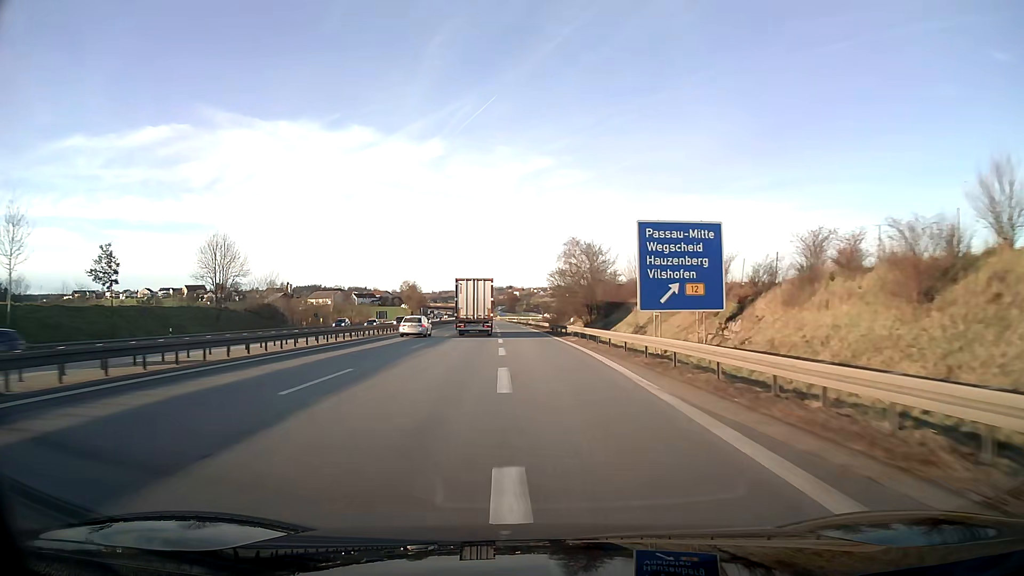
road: motorway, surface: asphalt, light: Day
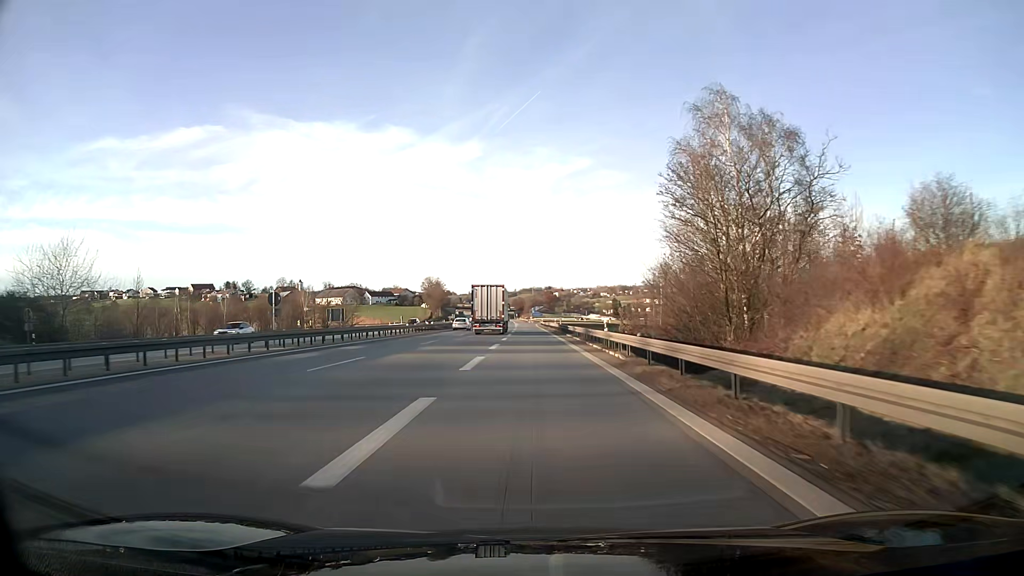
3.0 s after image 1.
(-1.9, +67.2) m; -3°
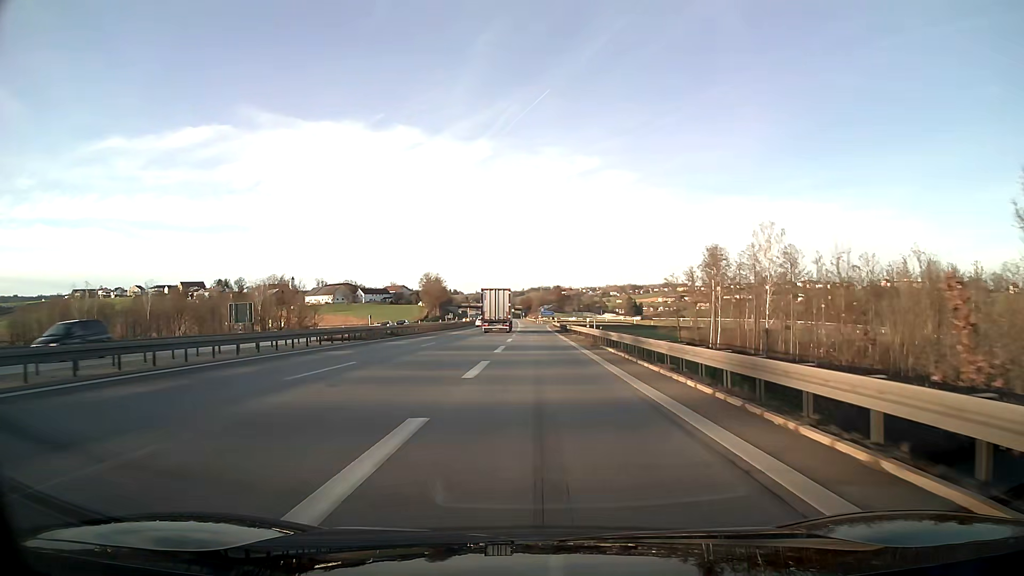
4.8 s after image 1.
(-0.3, +38.1) m; -1°
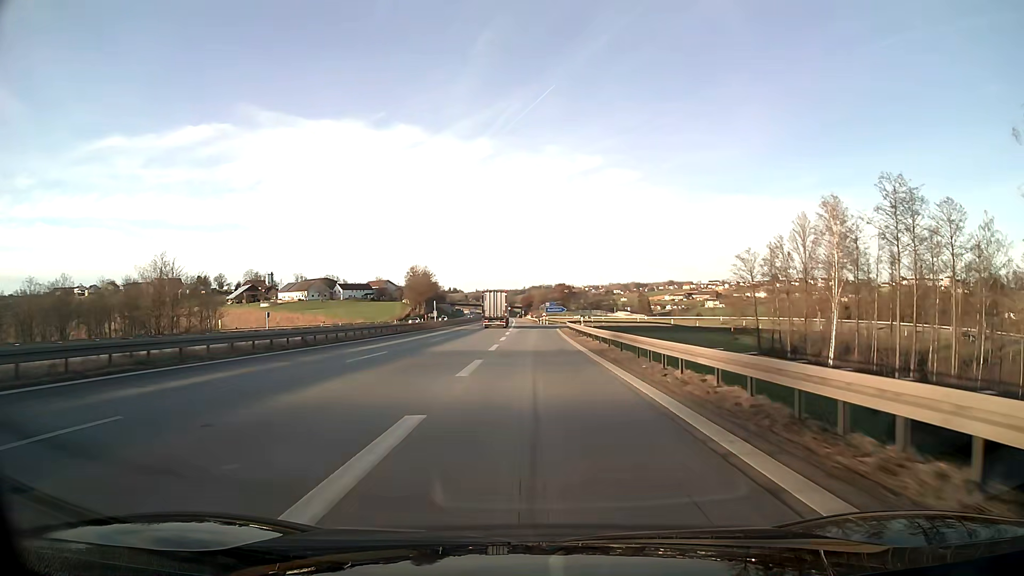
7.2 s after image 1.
(0.0, +48.2) m; 0°
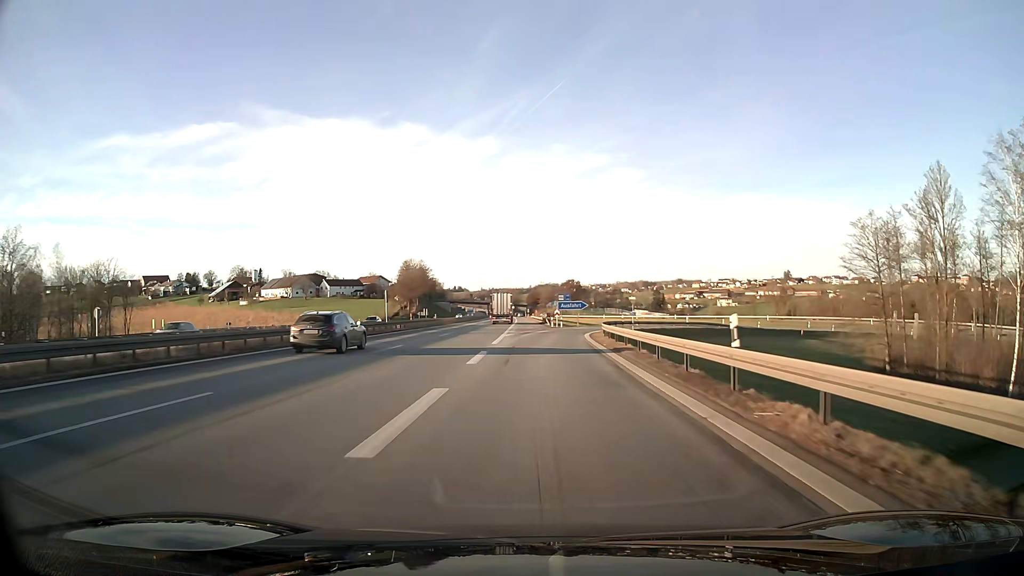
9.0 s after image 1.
(-0.2, +32.7) m; 0°
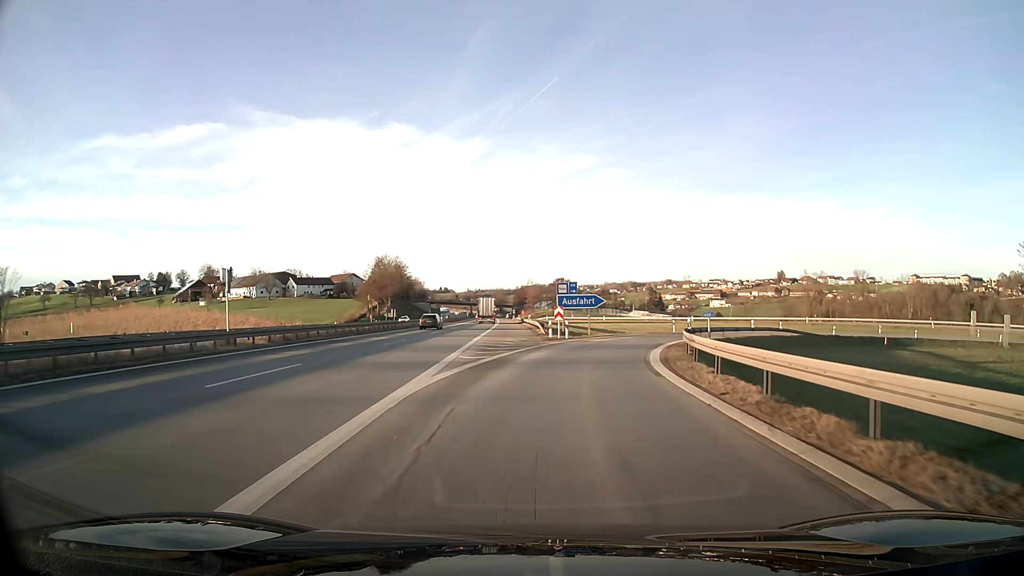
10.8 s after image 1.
(+0.3, +28.8) m; +2°
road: motorway_link
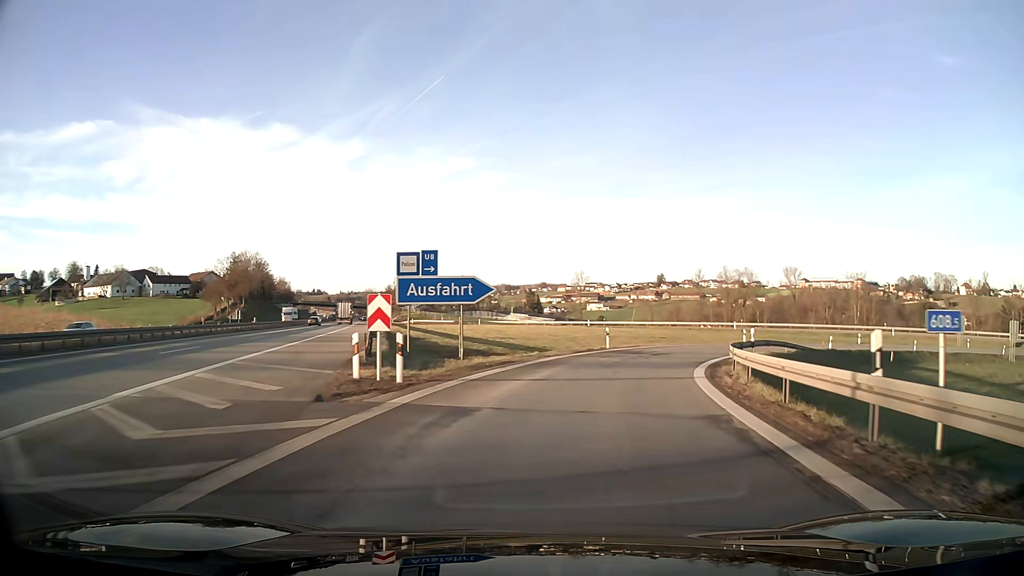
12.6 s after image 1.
(+2.0, +24.0) m; +12°
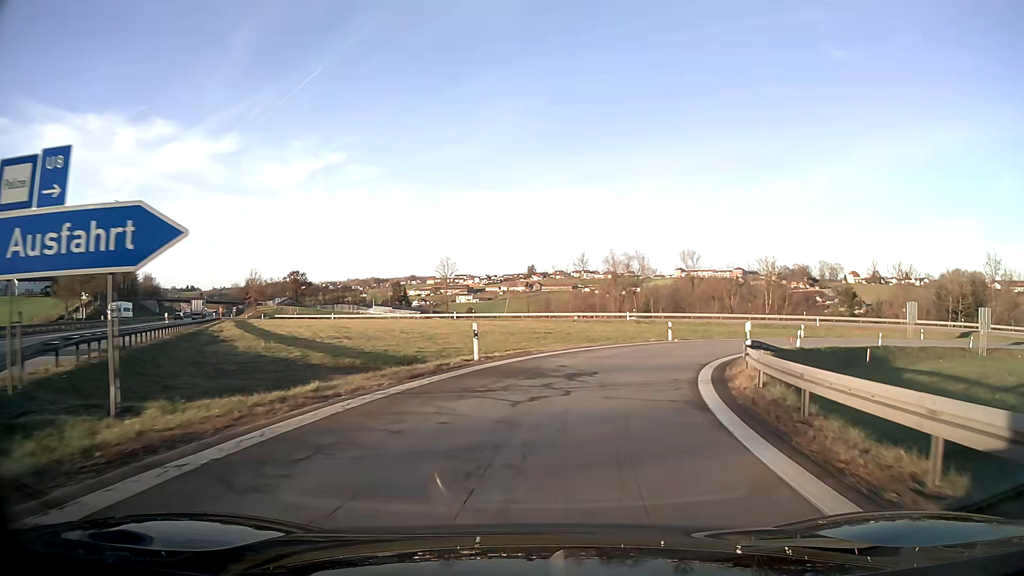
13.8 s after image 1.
(+1.4, +14.8) m; +11°
